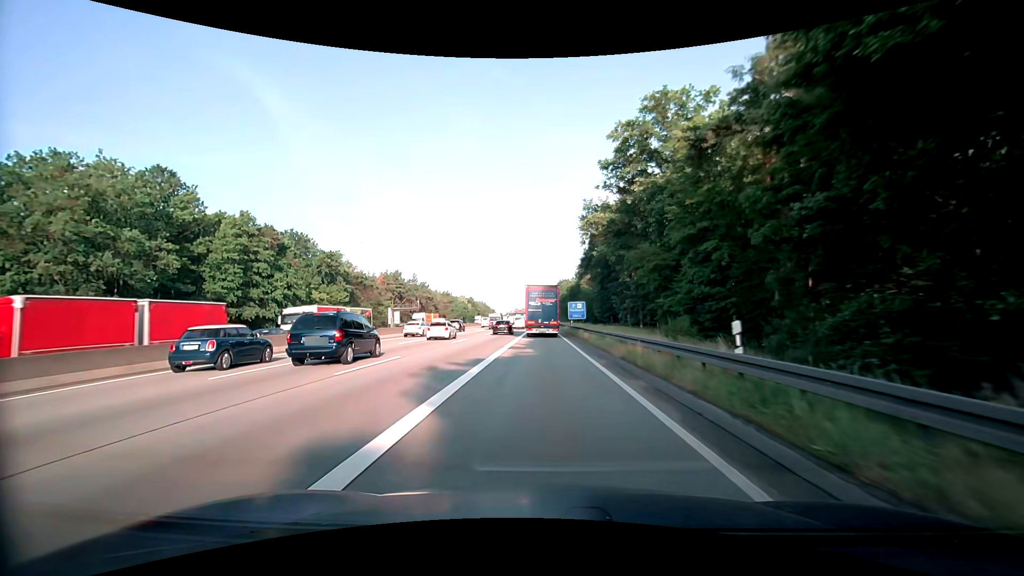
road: motorway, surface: asphalt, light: Day
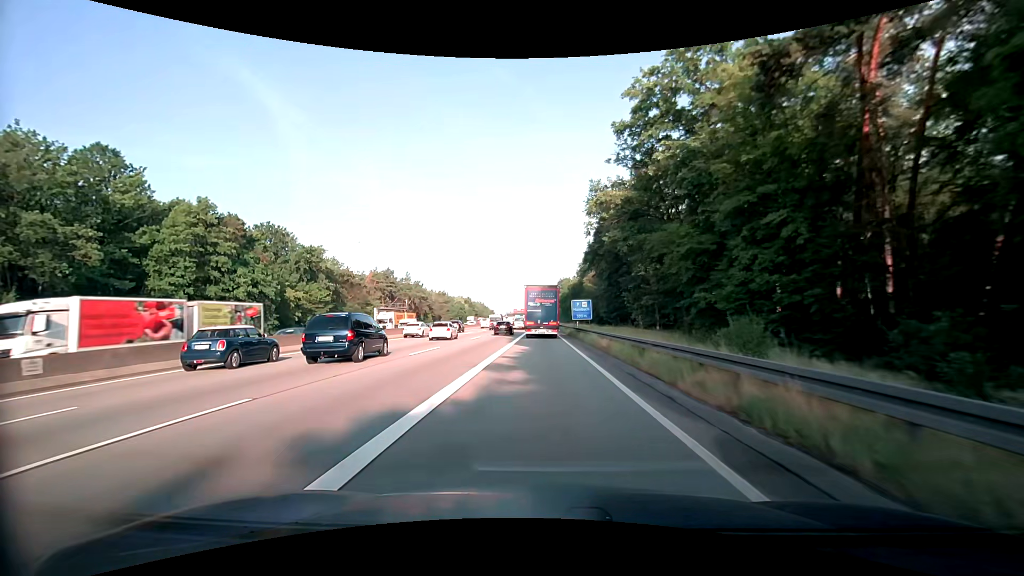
(0.0, +9.9) m; 0°
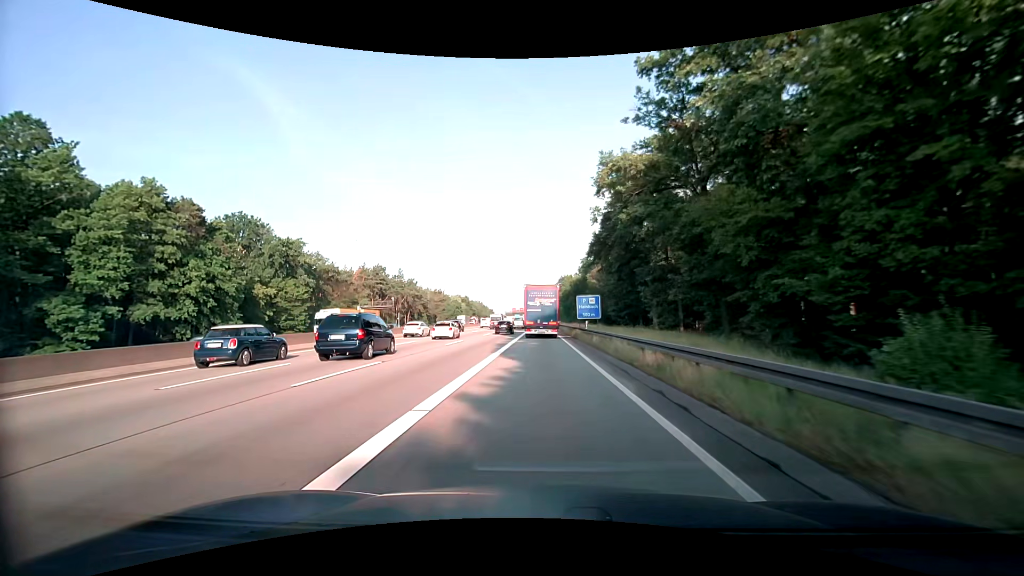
(0.0, +9.9) m; 0°
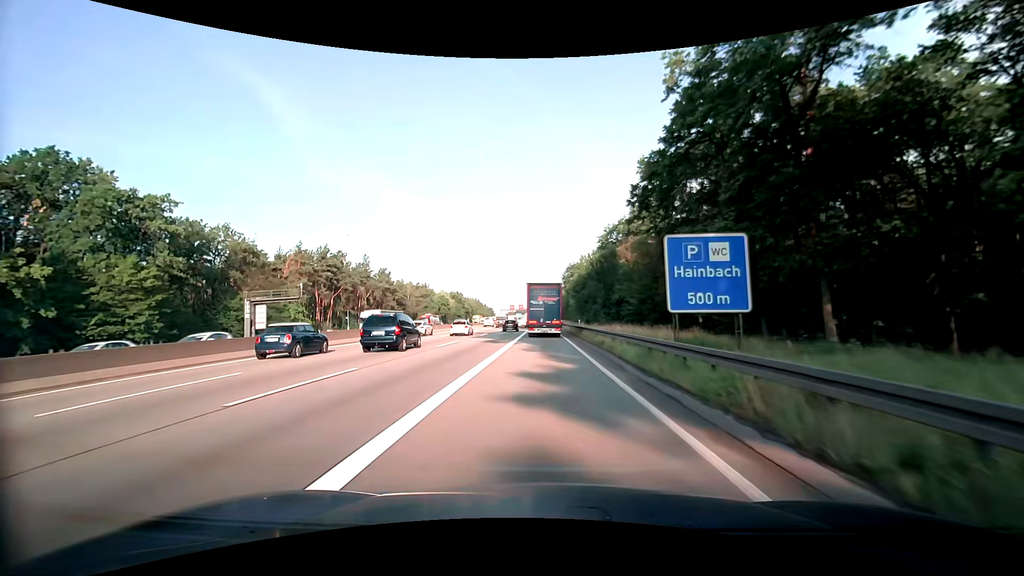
(-0.1, +38.9) m; 0°
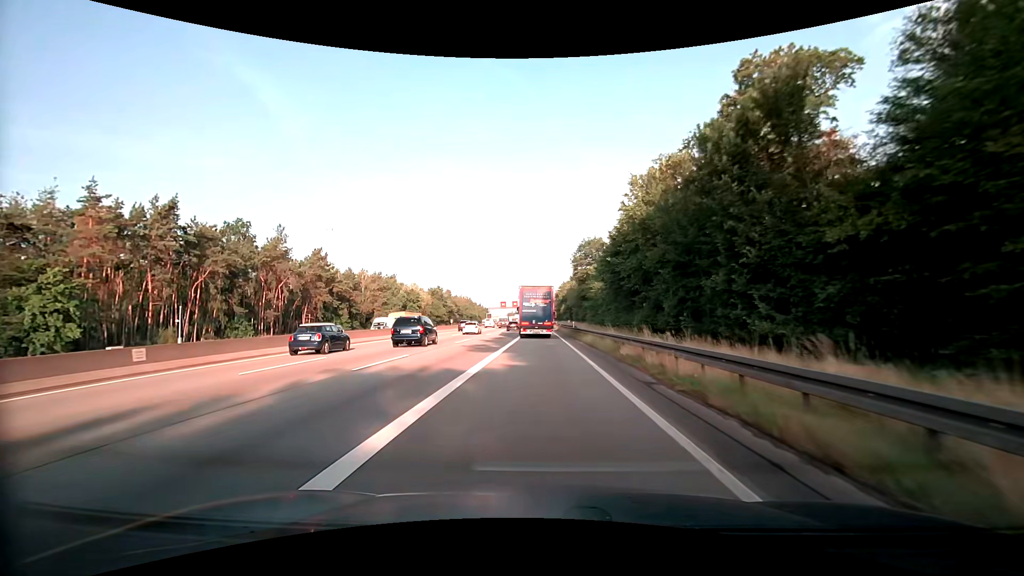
(-0.2, +47.7) m; 0°
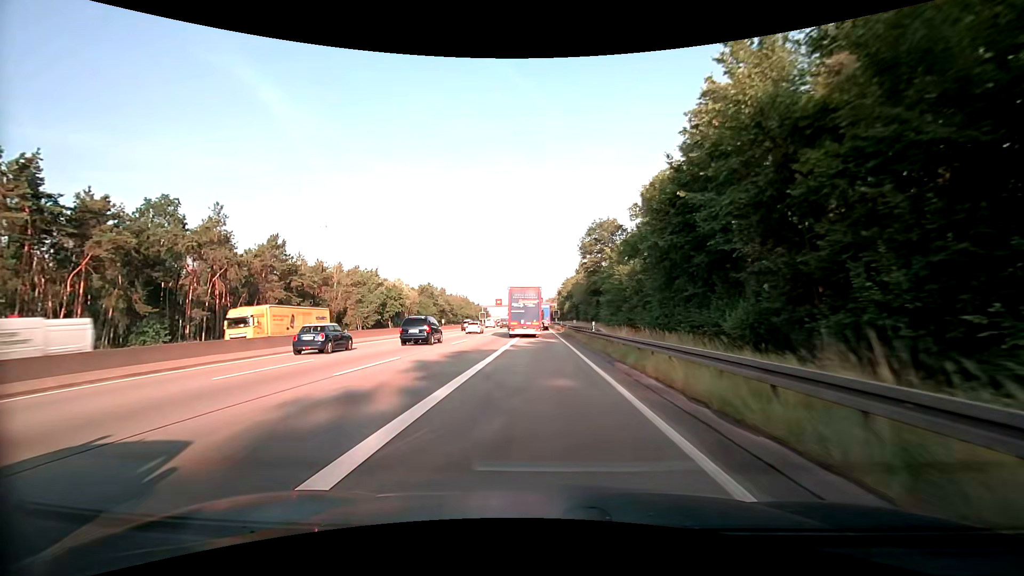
(0.0, +19.3) m; 0°
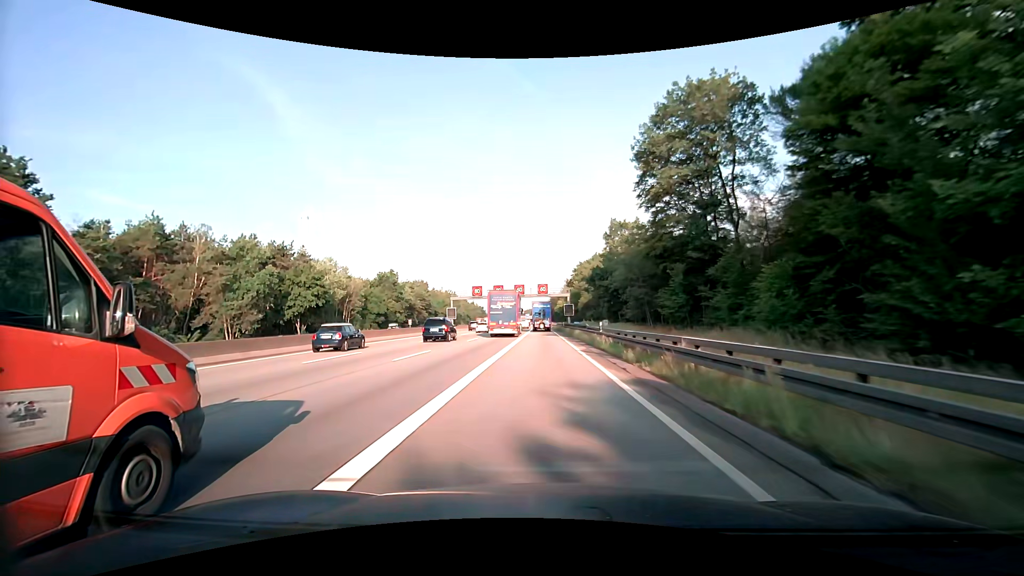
(-0.6, +49.4) m; -1°
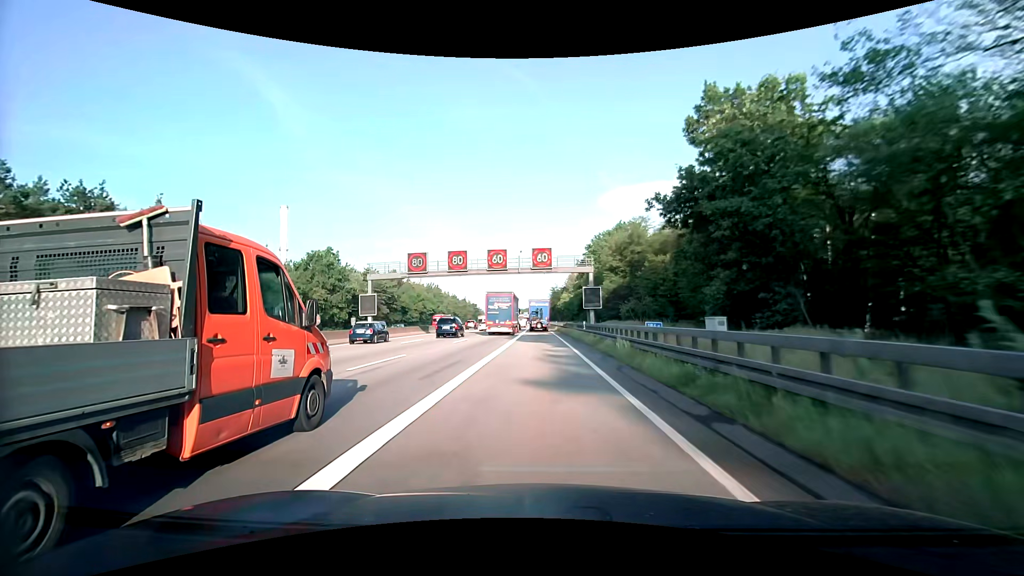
(0.0, +39.8) m; 0°
